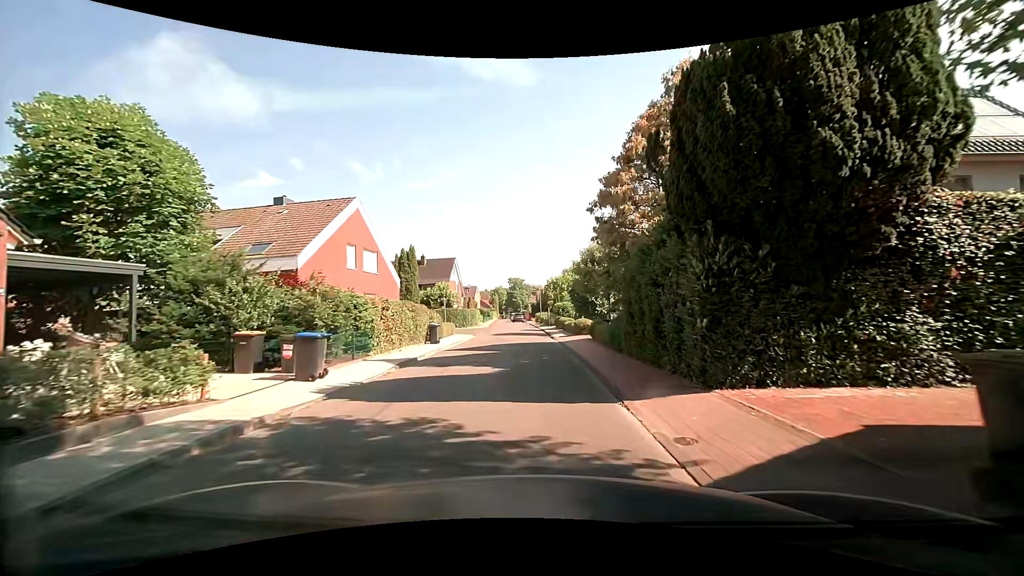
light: Day
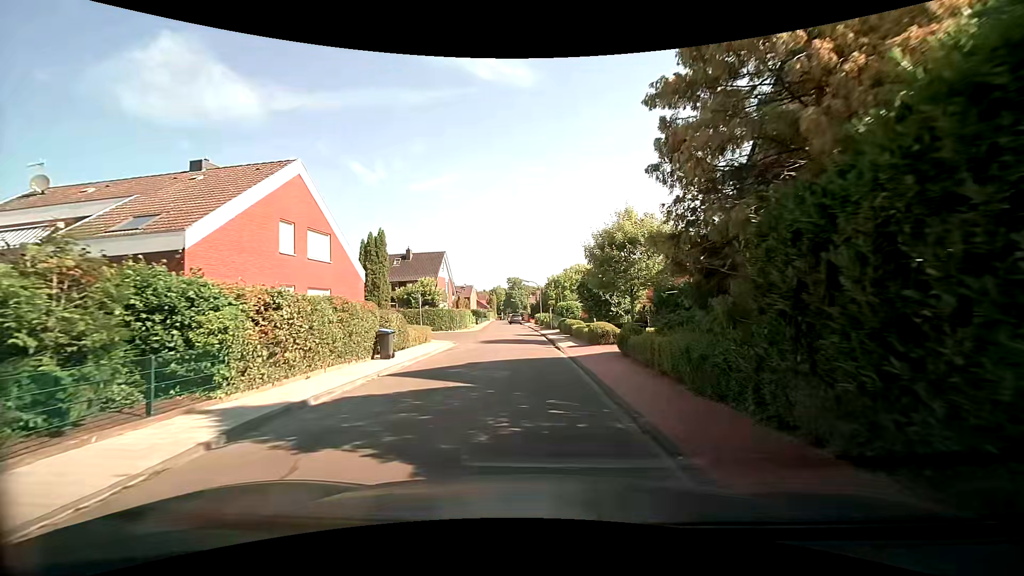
(+0.1, +7.9) m; 0°
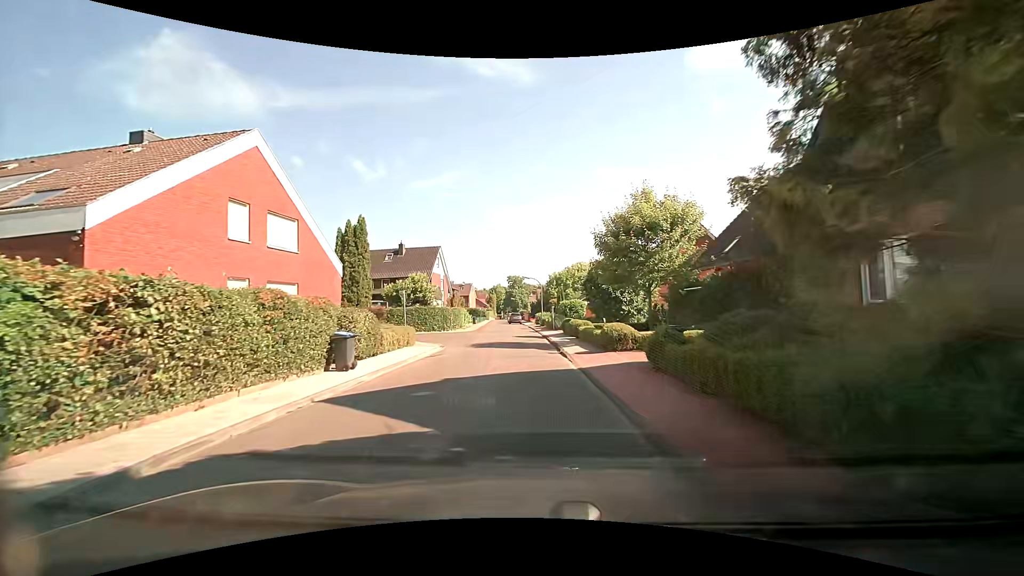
(+0.1, +3.8) m; +1°
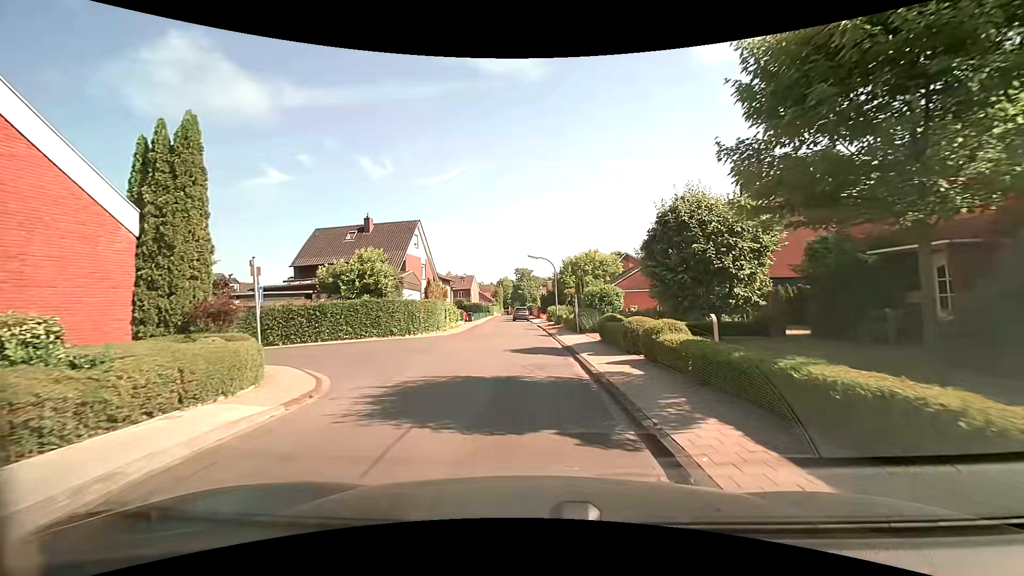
(0.0, +14.7) m; 0°
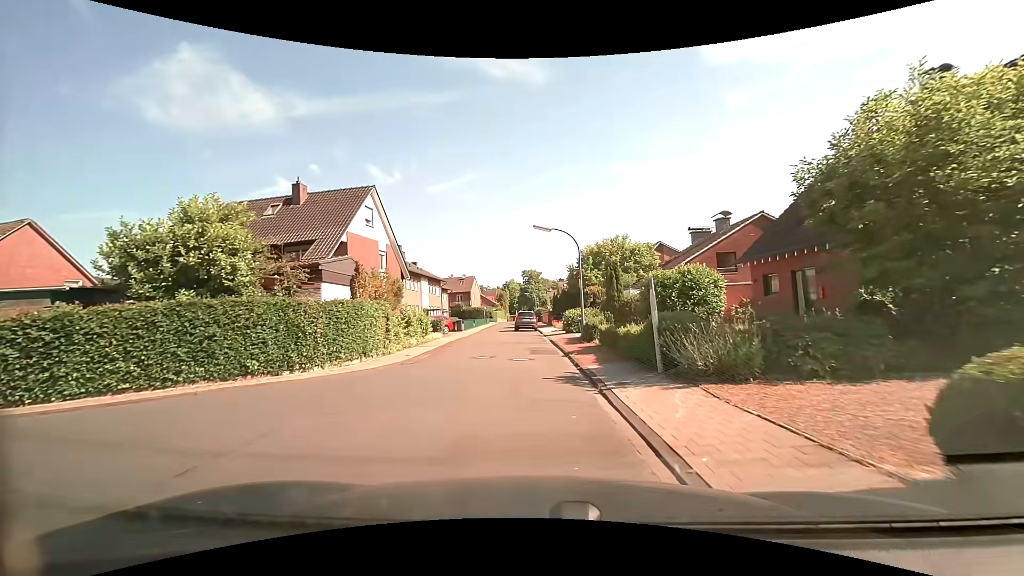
(-0.2, +14.7) m; -2°
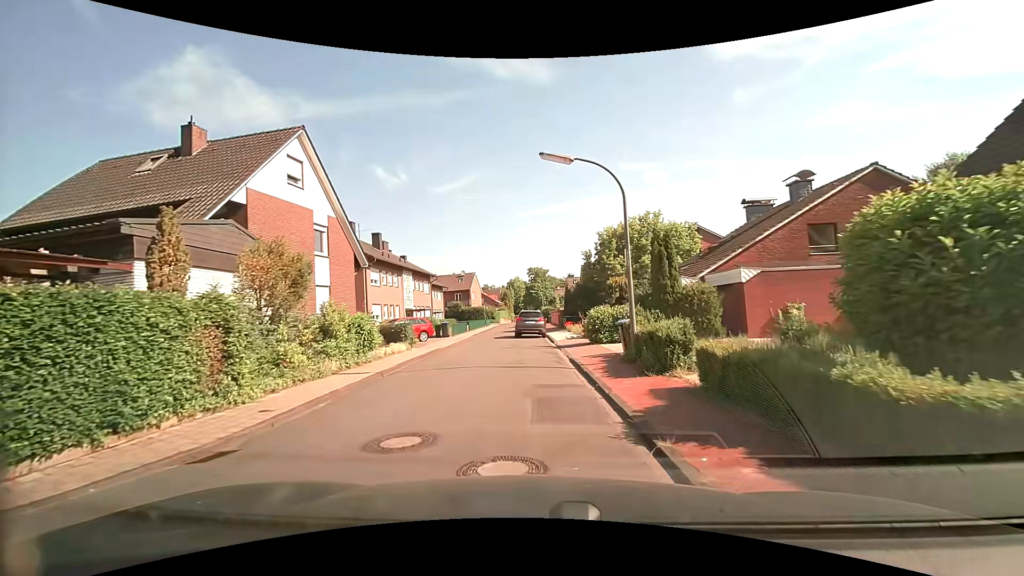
(+0.1, +10.1) m; 0°
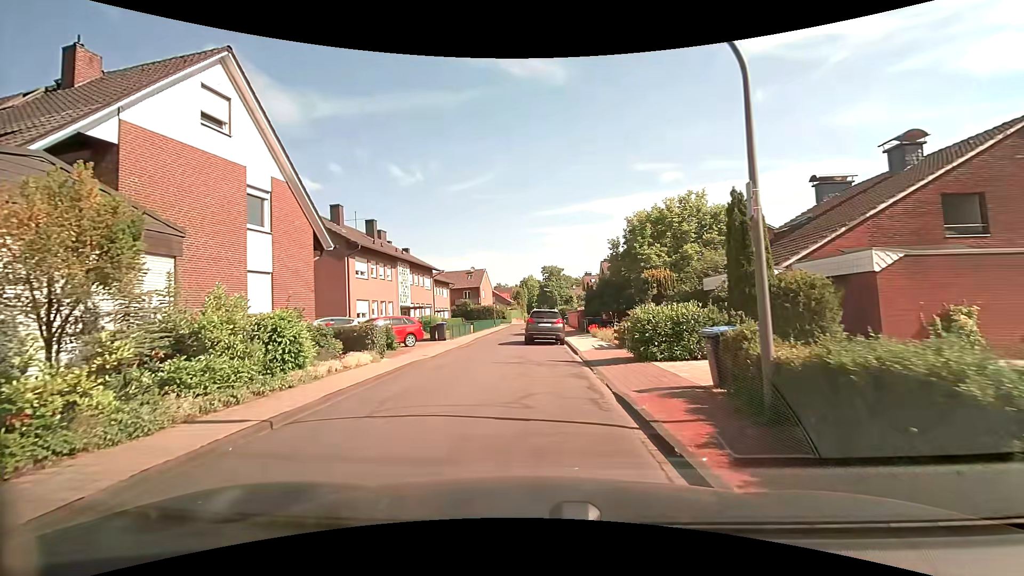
(0.0, +6.2) m; -1°
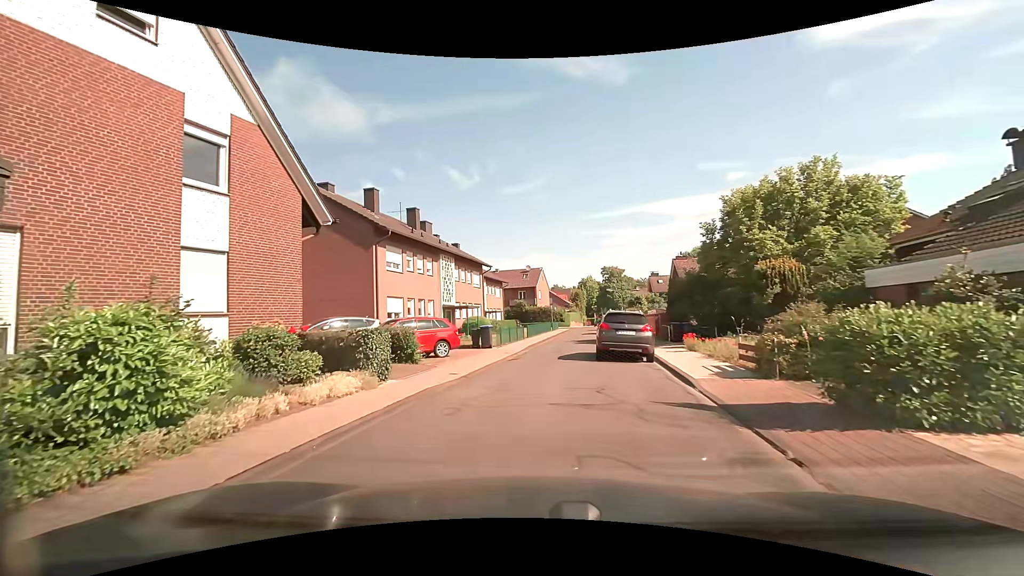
(-0.3, +6.0) m; -7°
(0, +10) (0, +20) (+1, +30) (+3, +40) (+4, +50) (+6, +60) (+6, +69) (-3, +73) (-13, +76) (-22, +80) m
